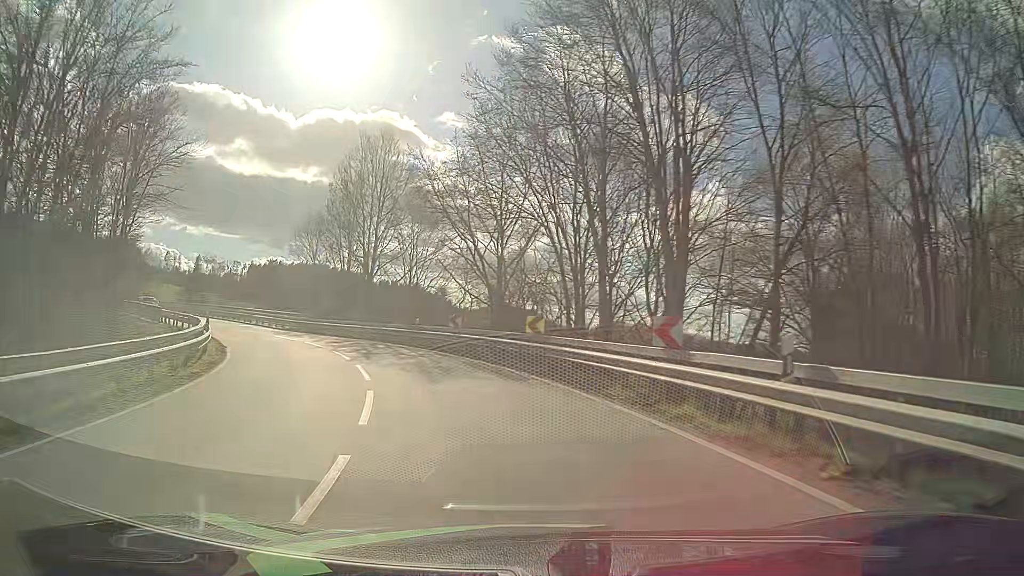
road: tertiary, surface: asphalt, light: Day
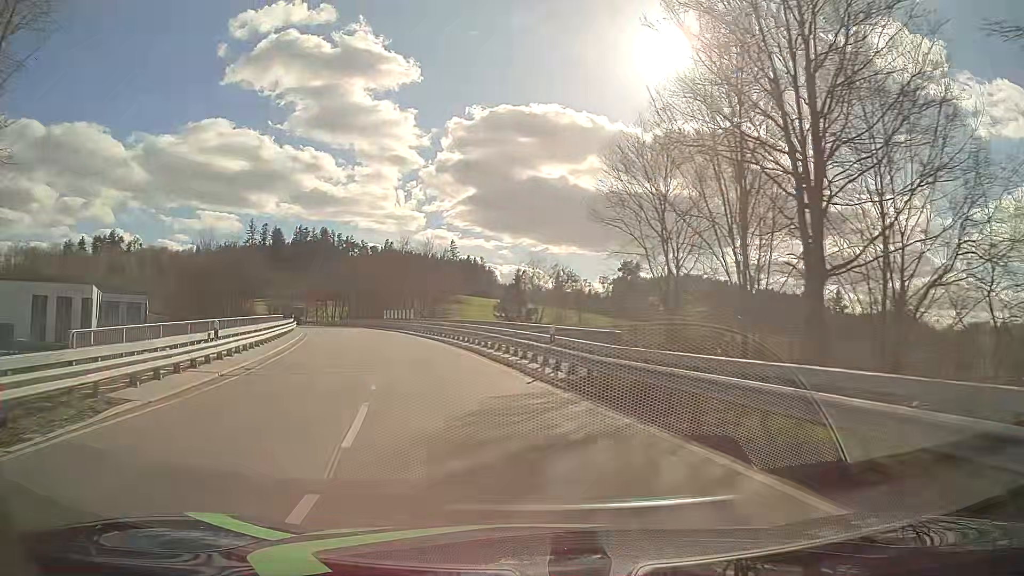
(-8.7, +30.4) m; -32°
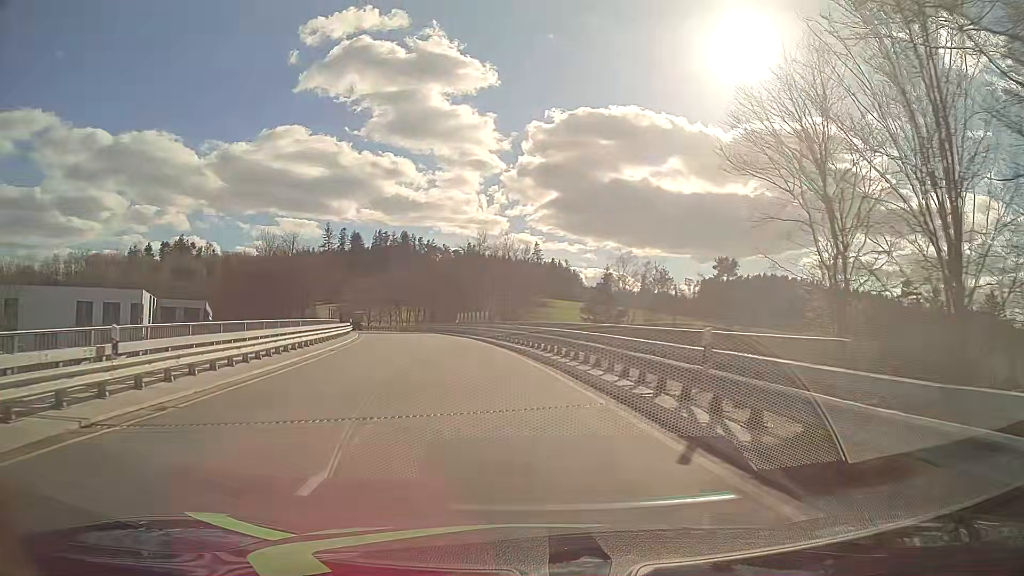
(-0.5, +8.3) m; -8°
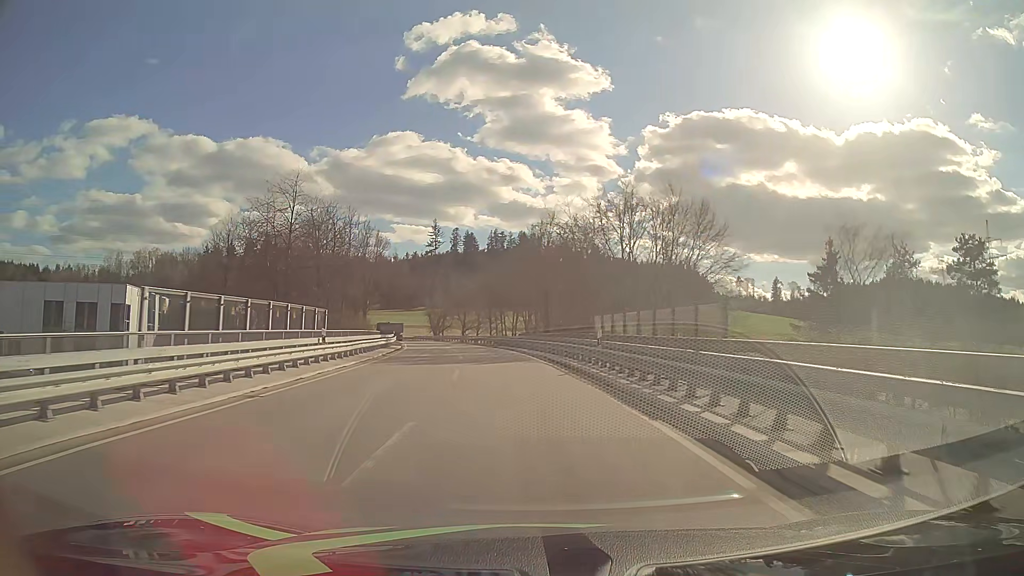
(-4.6, +35.4) m; -11°
(0, +10) (-1, +20) (-1, +30) (-2, +40) (-4, +50) (-6, +60) (-8, +69) (-10, +79) (-13, +89) (-16, +98) m
